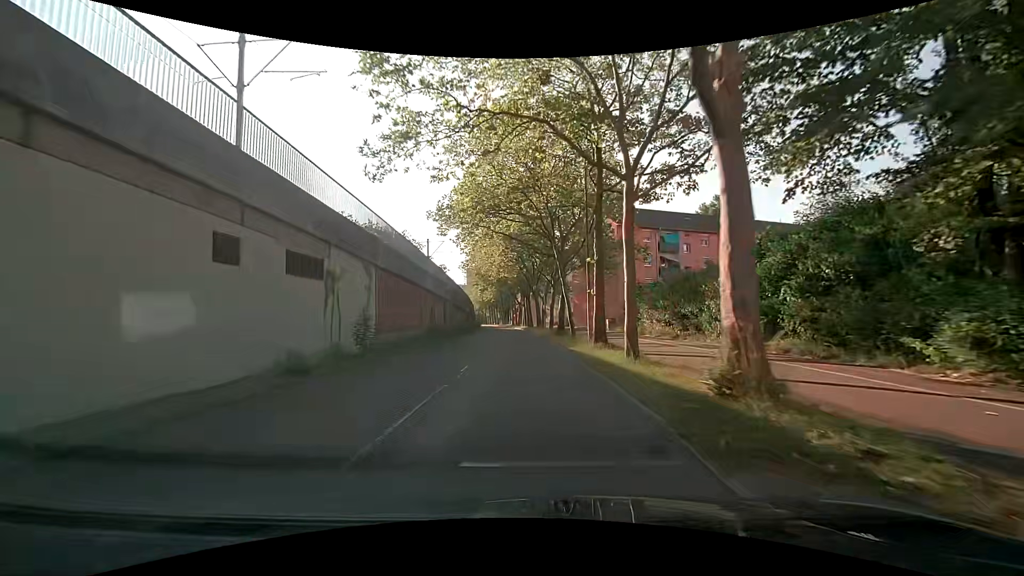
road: tertiary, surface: asphalt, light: Day
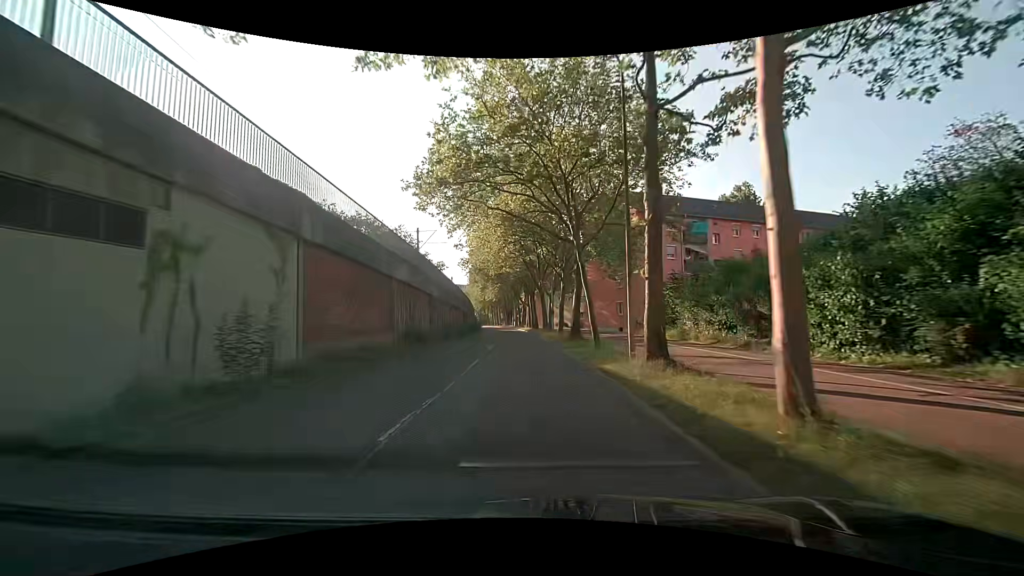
(0.0, +7.5) m; 0°
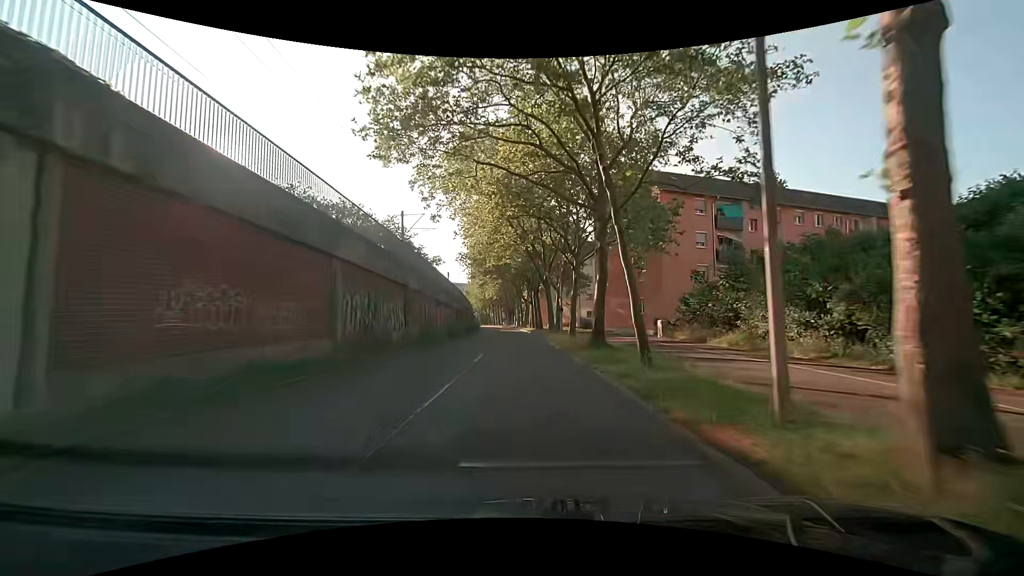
(0.0, +7.4) m; -1°
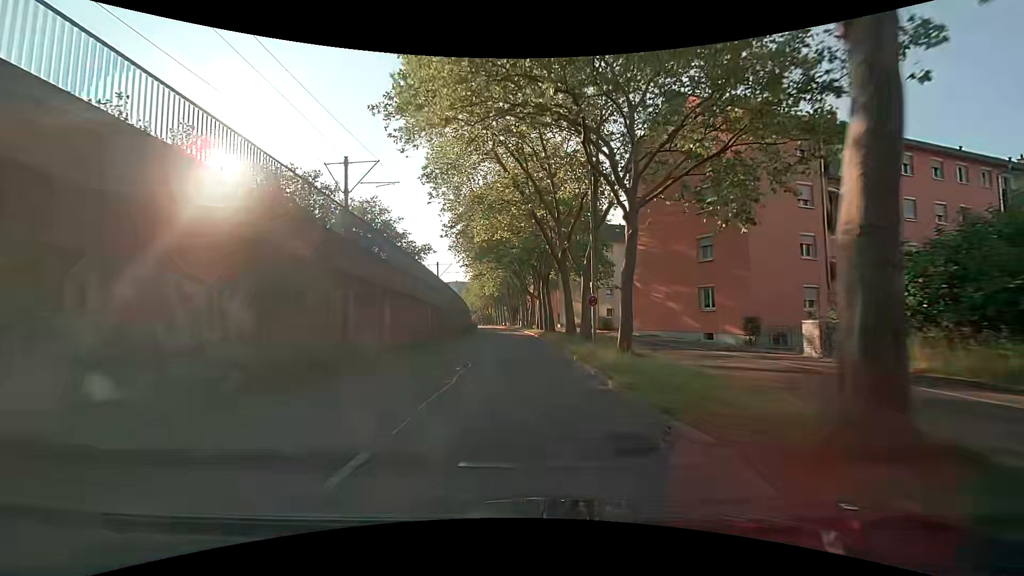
(0.0, +14.4) m; 0°
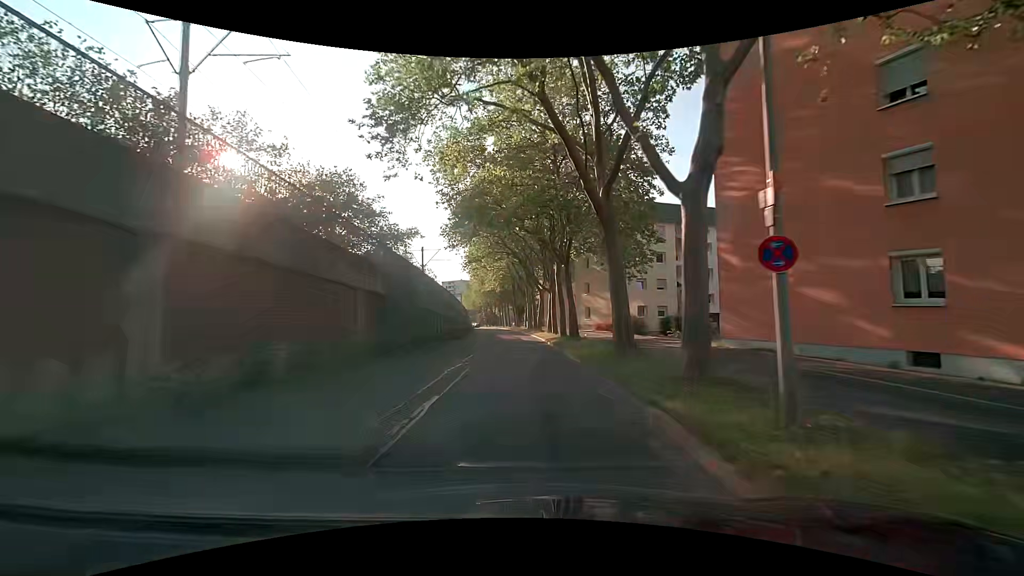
(-0.2, +14.2) m; -1°
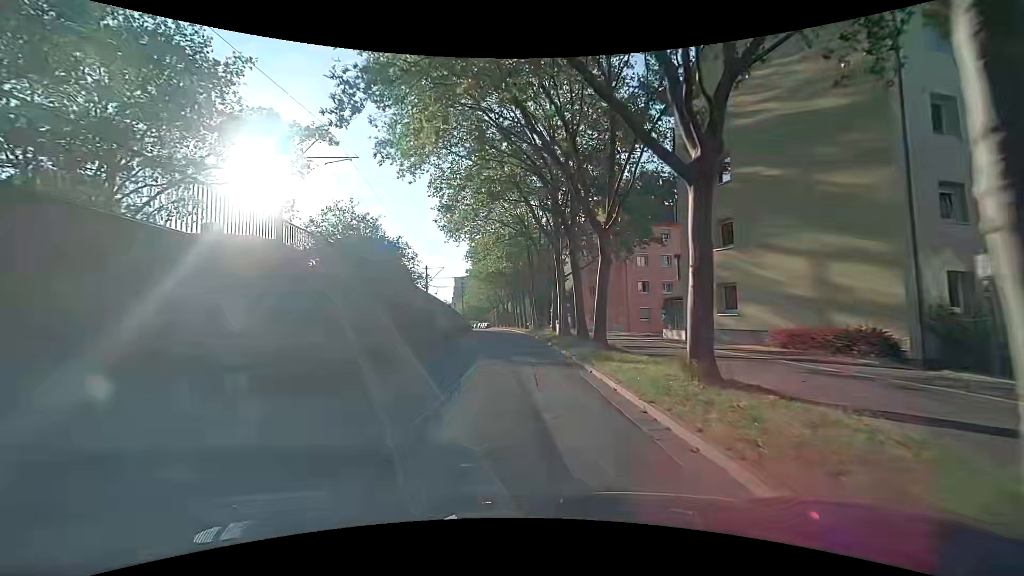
(-1.0, +34.6) m; -3°
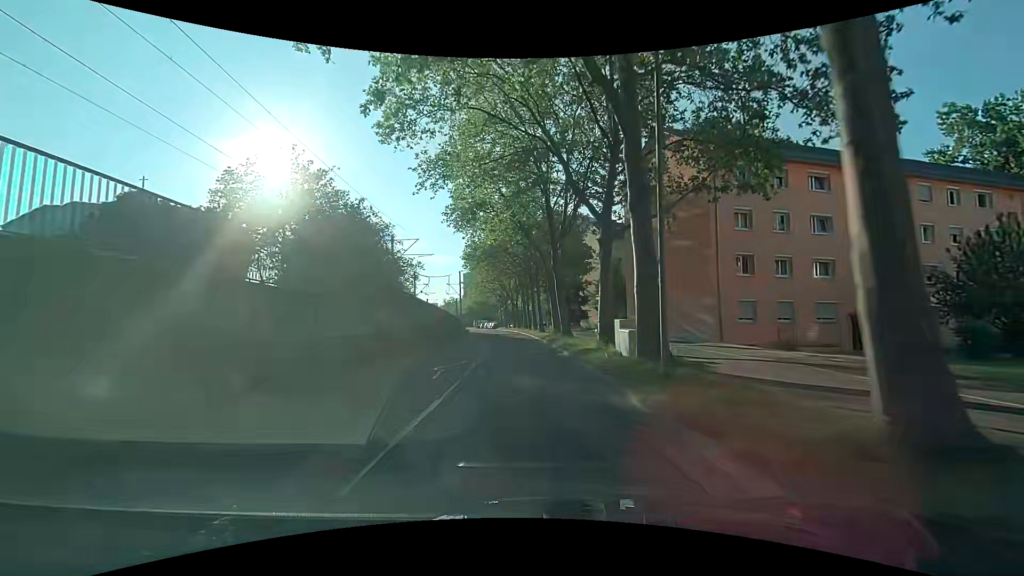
(-0.3, +20.7) m; -1°
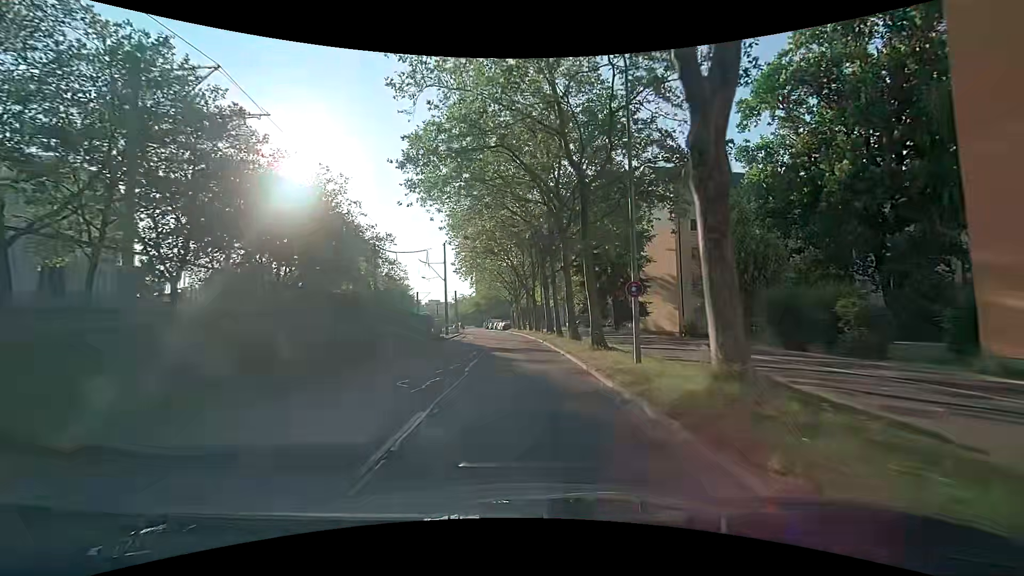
(-0.8, +28.3) m; -3°
(0, +10) (0, +20) (-1, +30) (-1, +40) (-2, +50) (-3, +60) (-4, +70) (-5, +80) (-6, +90) (-8, +100) m
